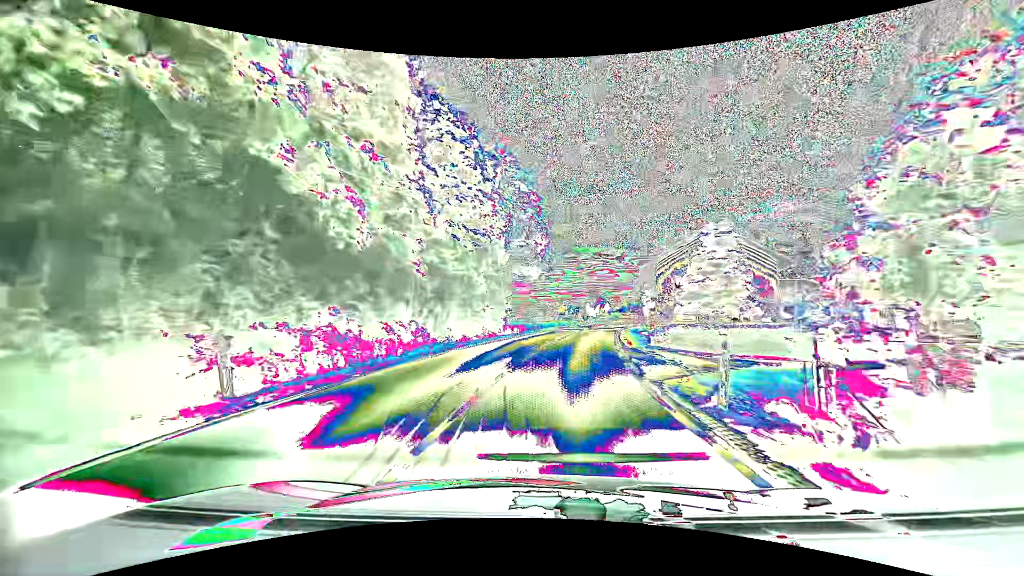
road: primary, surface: asphalt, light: Day
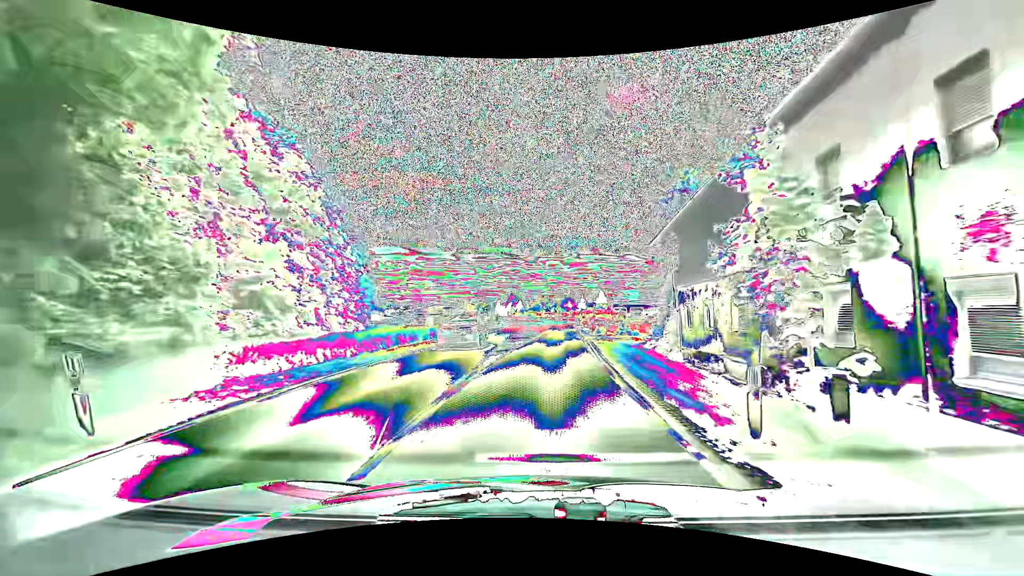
(+3.6, +37.7) m; +9°
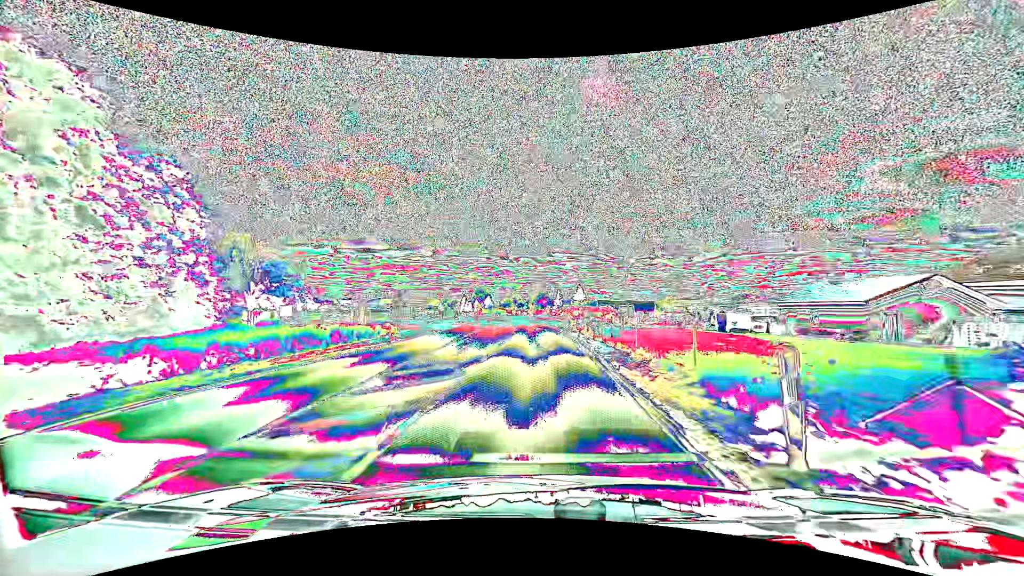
(+1.5, +31.7) m; +4°
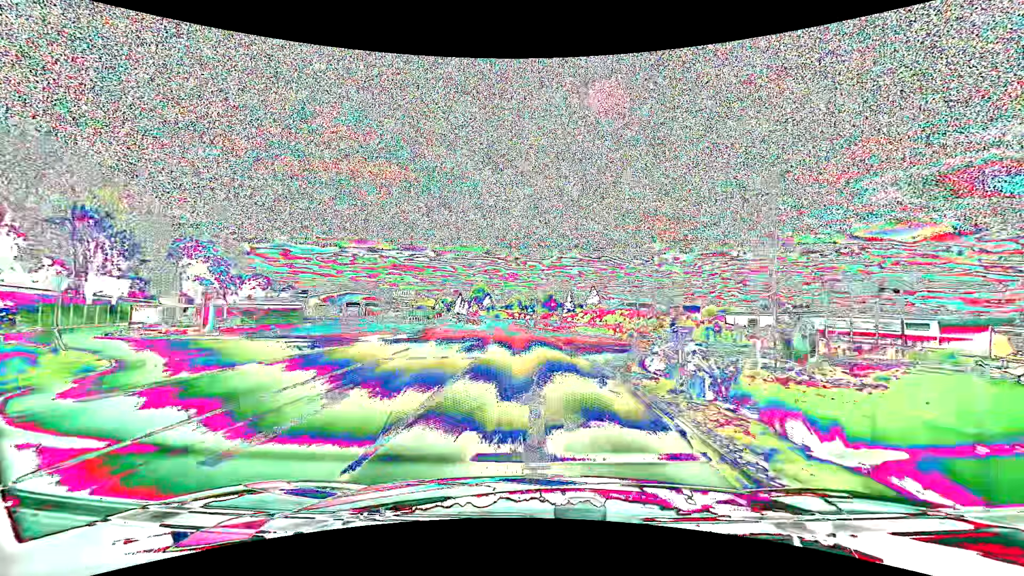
(-0.1, +33.1) m; -1°
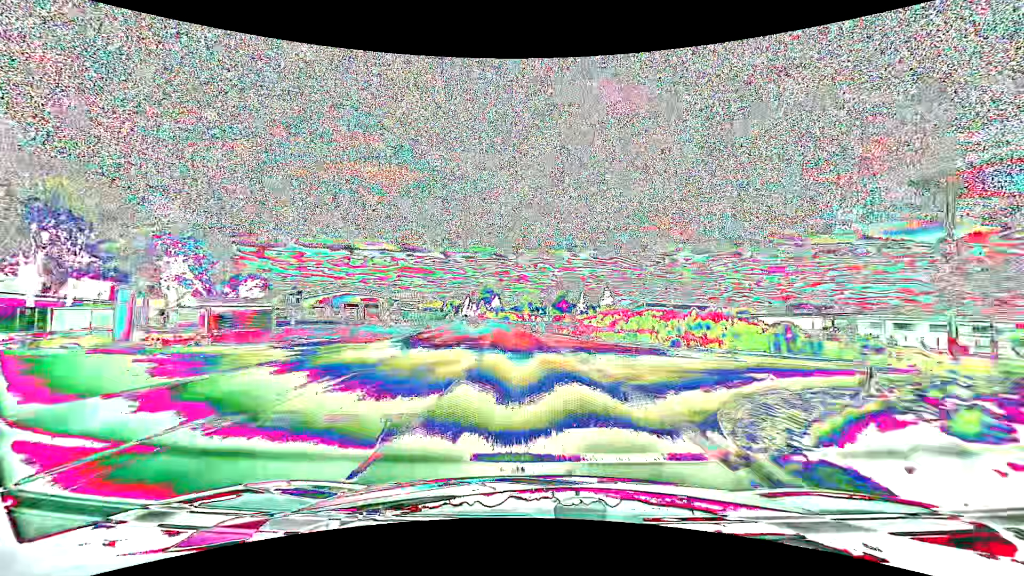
(-0.1, +8.5) m; -1°
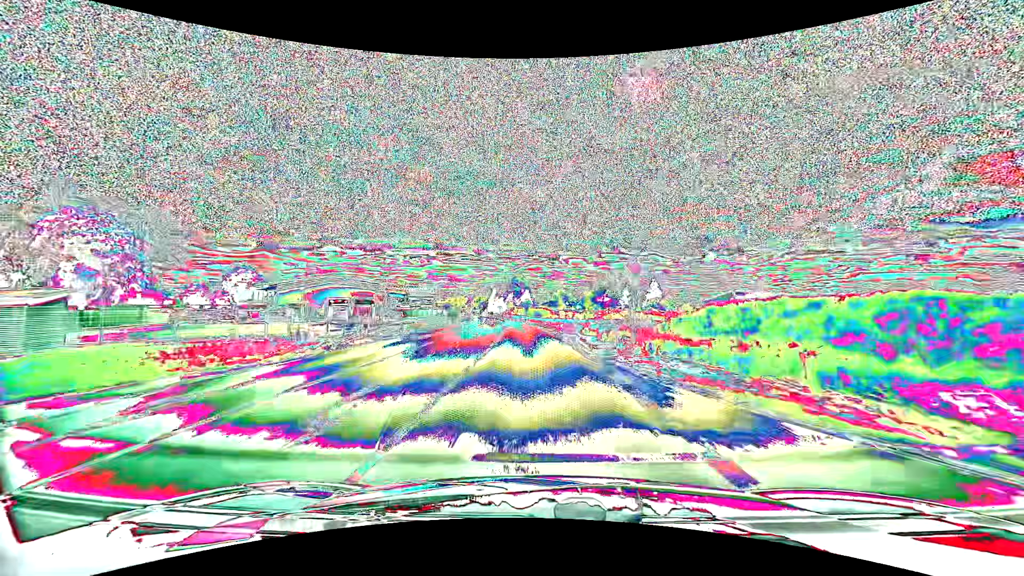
(-1.0, +25.7) m; -4°
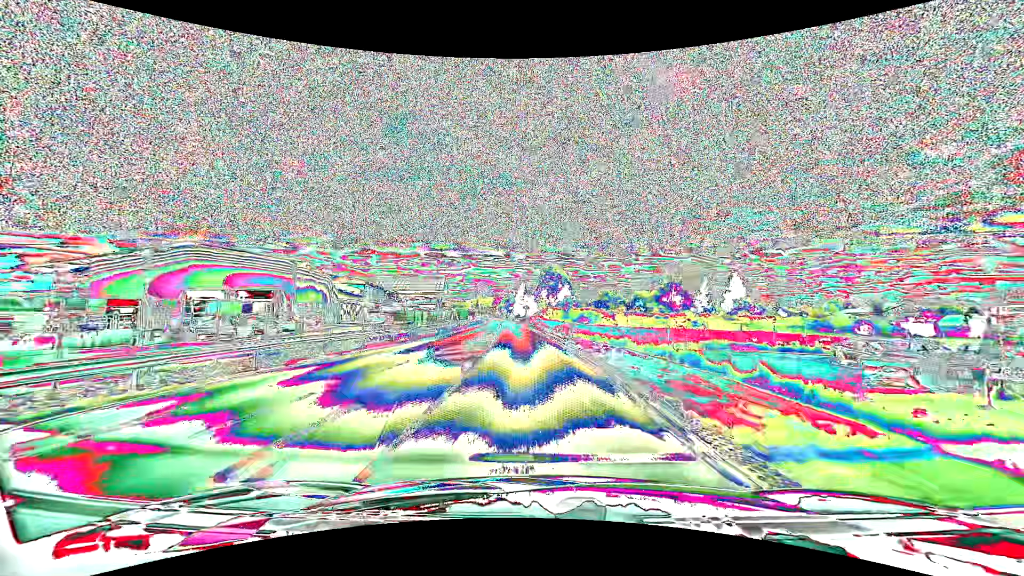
(-1.6, +43.5) m; -4°
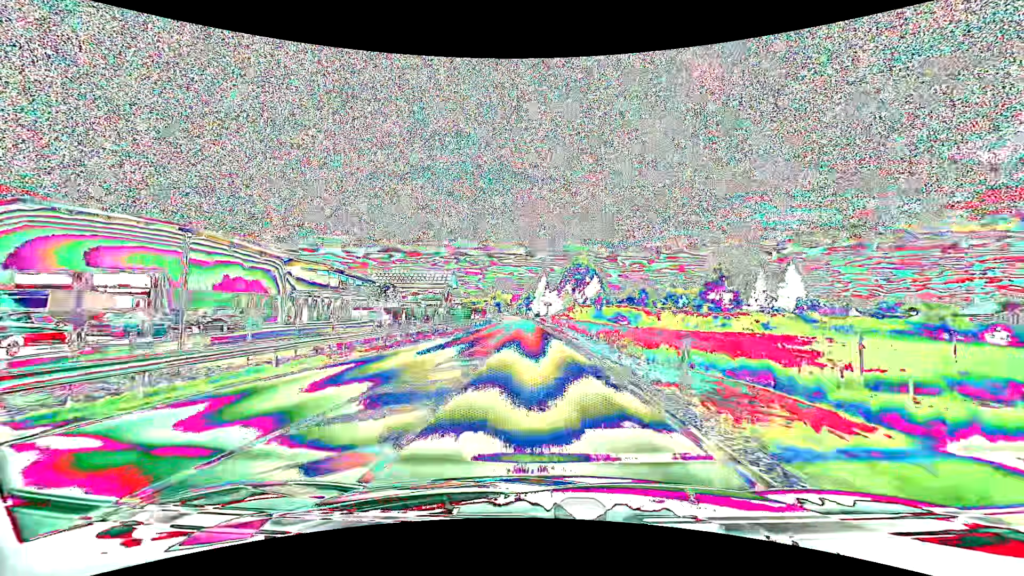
(-0.4, +17.6) m; -3°
(0, +10) (0, +20) (-1, +30) (-1, +40) (-1, +50) (-2, +60) (-2, +70) (-2, +80) (-3, +90) (-3, +100) m
